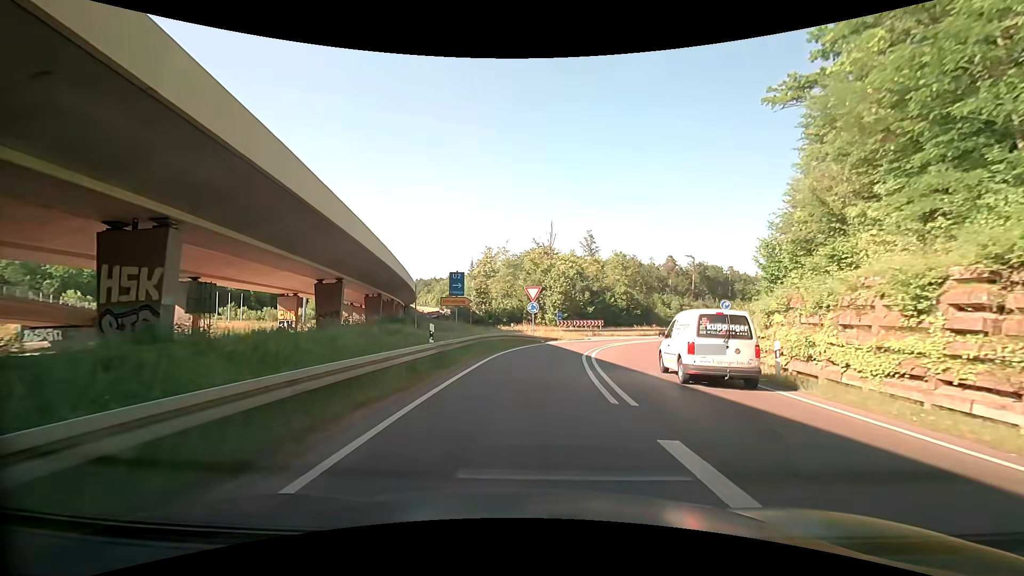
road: trunk_link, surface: asphalt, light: Day
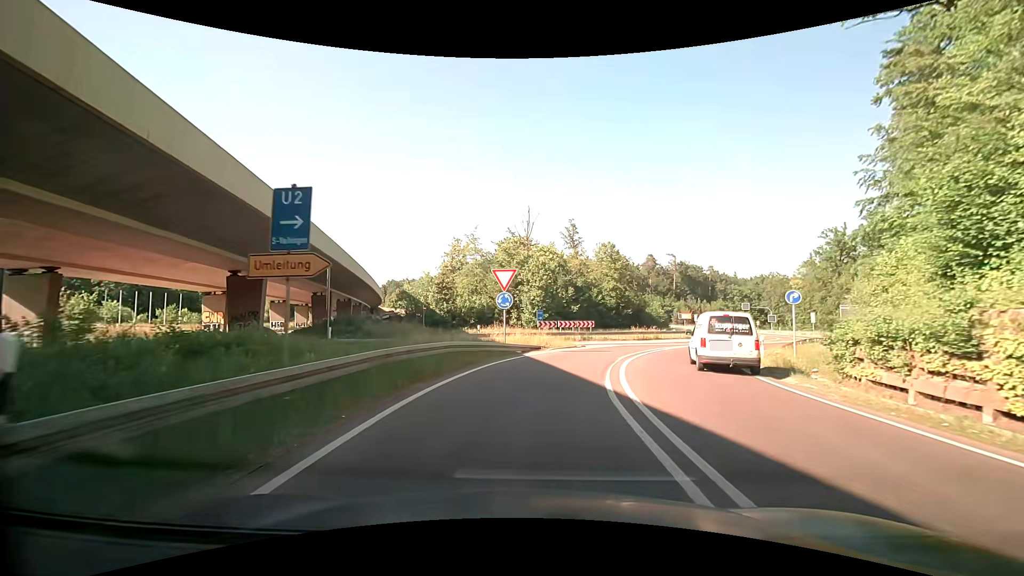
(+0.2, +11.6) m; +3°
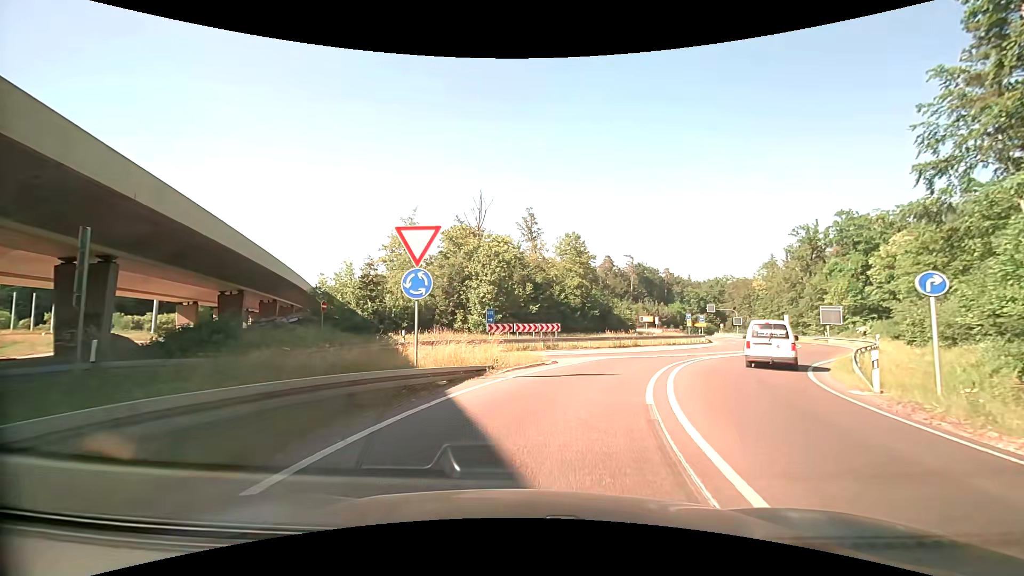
(+0.3, +10.4) m; +4°
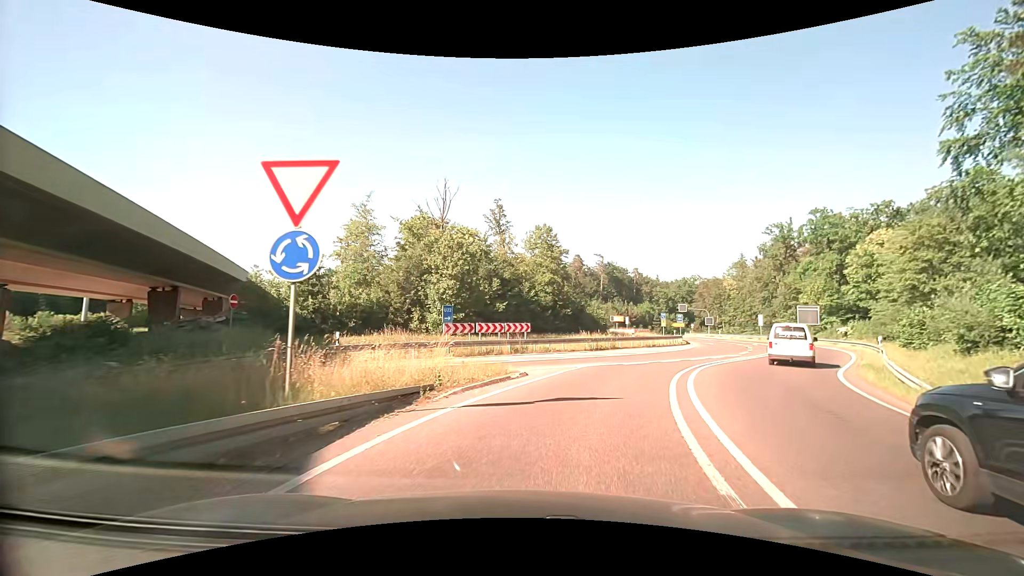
(+0.1, +4.7) m; +3°
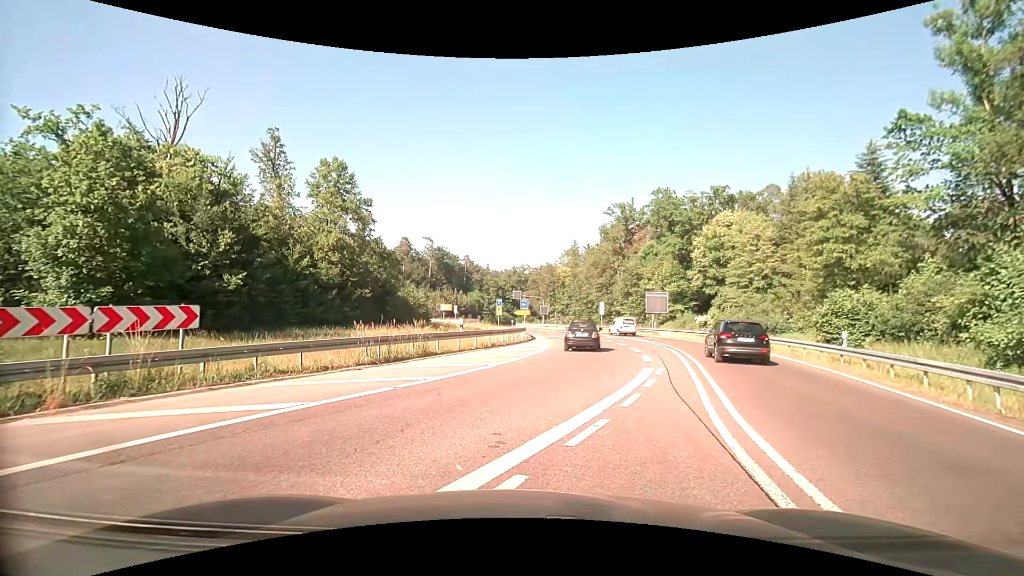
(+2.9, +16.4) m; +21°
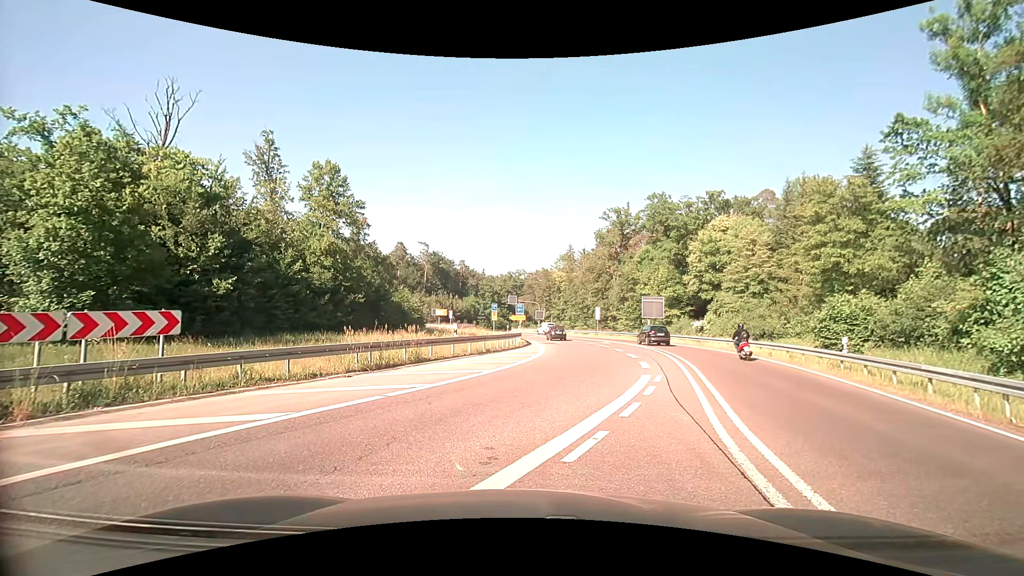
(0.0, +0.4) m; 0°
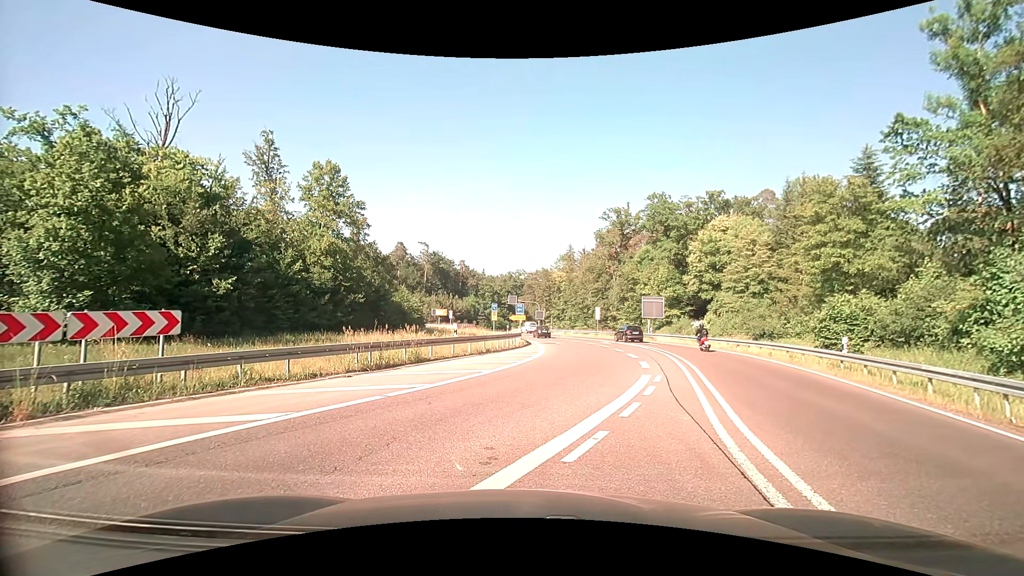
(0.0, 0.0) m; 0°
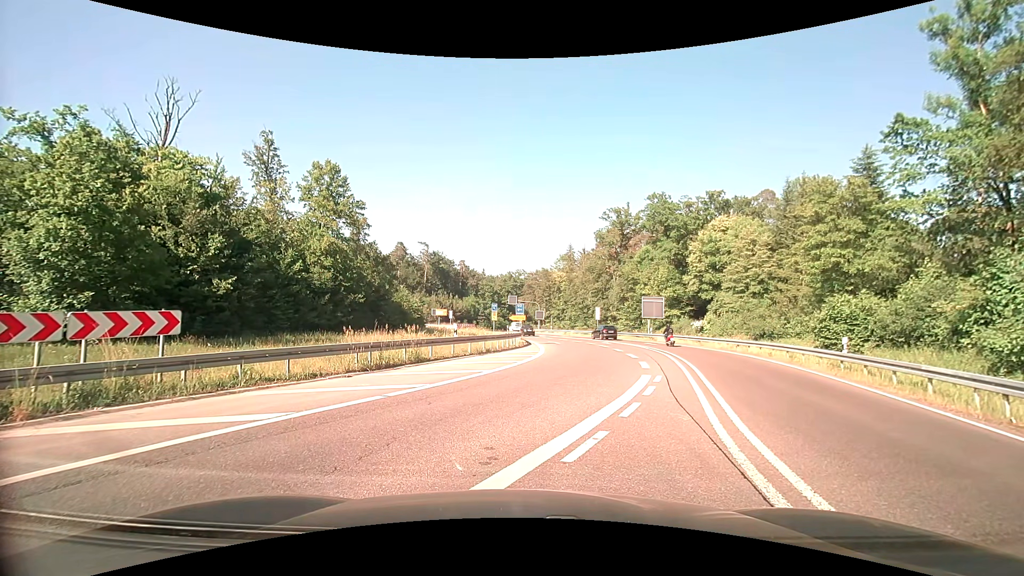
(0.0, 0.0) m; 0°
